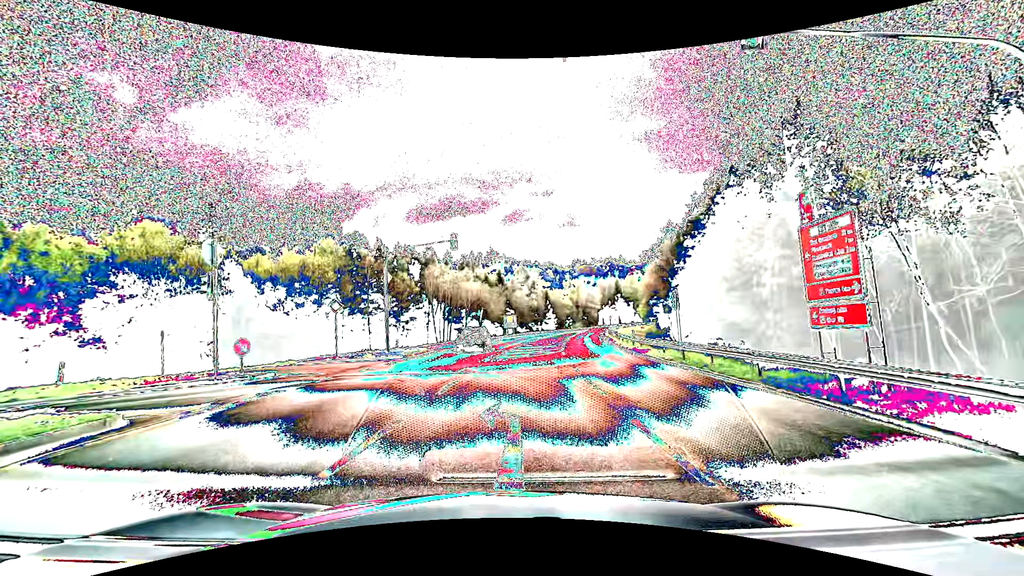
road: secondary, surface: asphalt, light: Day
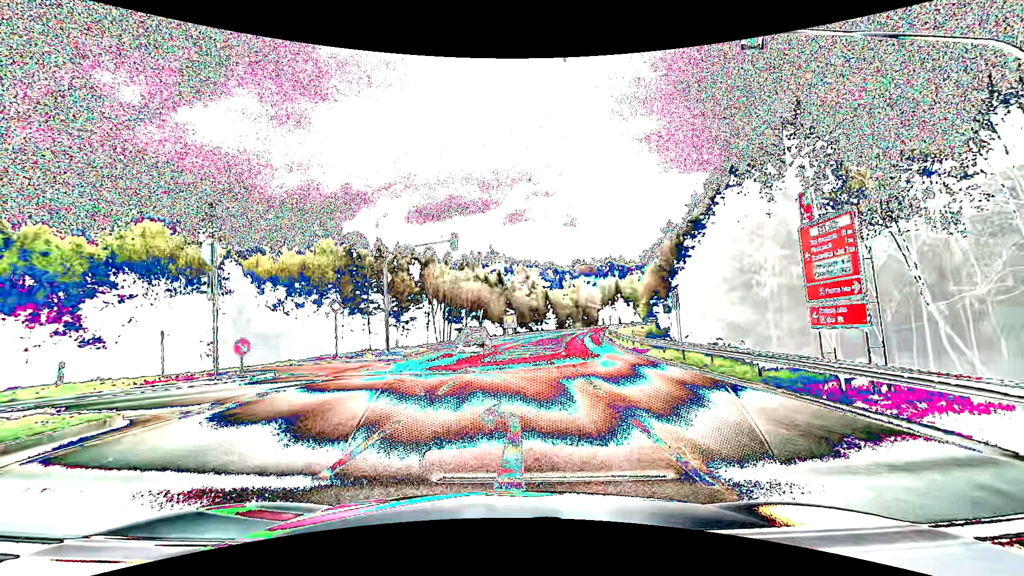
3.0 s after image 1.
(0.0, 0.0) m; 0°
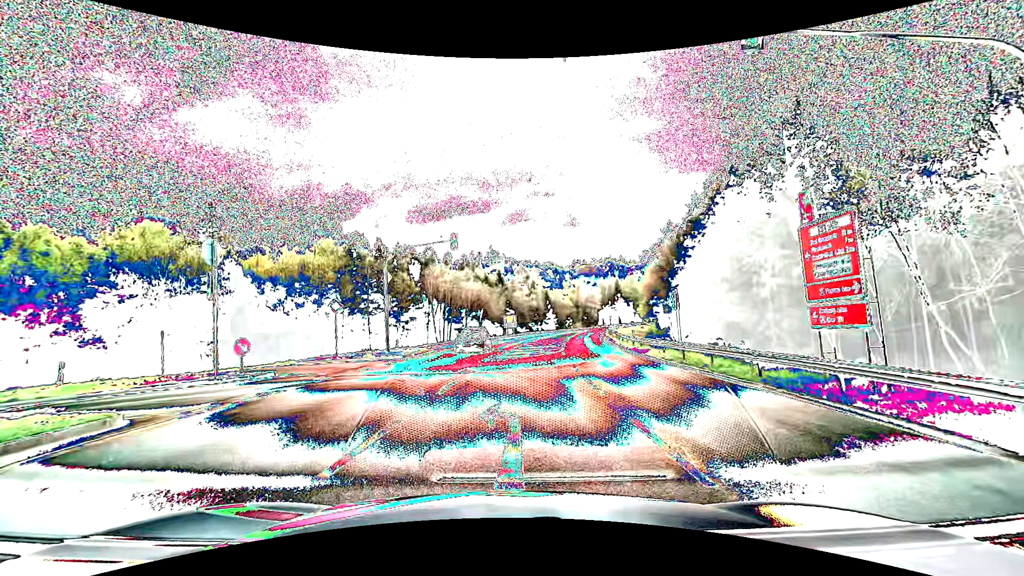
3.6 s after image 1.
(0.0, 0.0) m; 0°
(0, +10) (-3, +19) (-11, +26) (-20, +28) (-30, +30) (-40, +31) (-50, +34) (-59, +38) (-68, +42) (-77, +47) m
